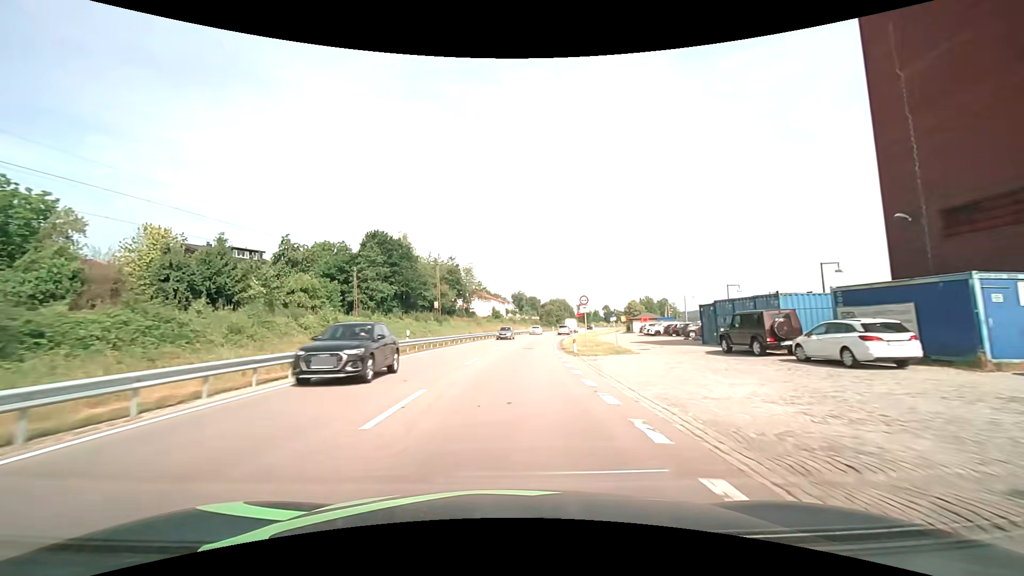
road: primary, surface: asphalt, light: Day
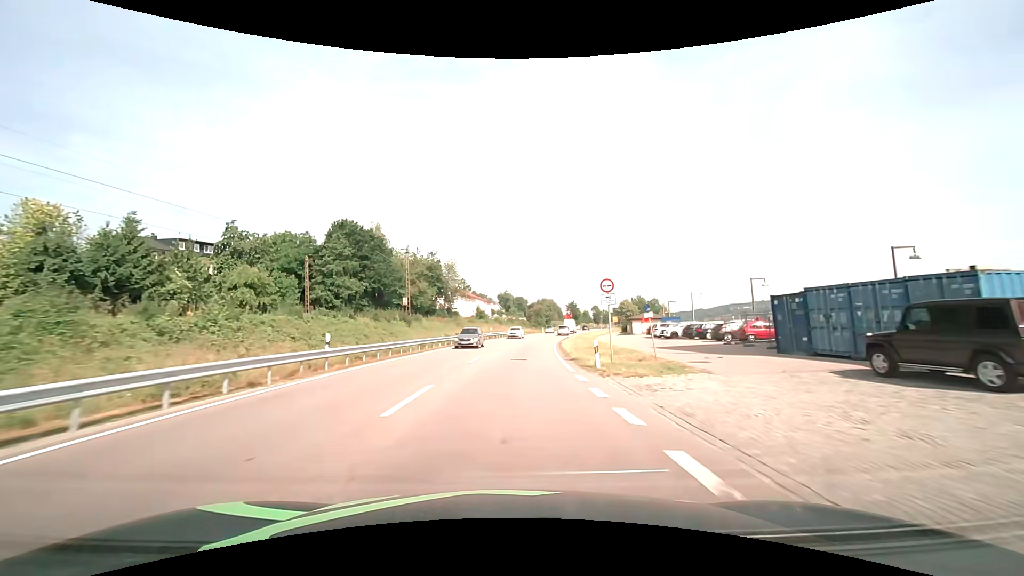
(+0.2, +11.1) m; +2°
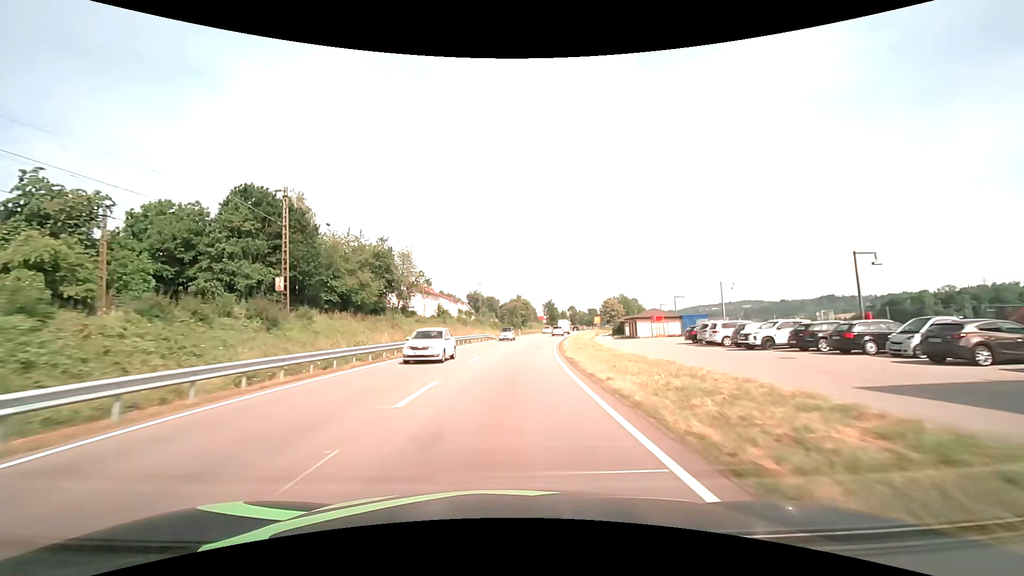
(+0.6, +22.9) m; +3°
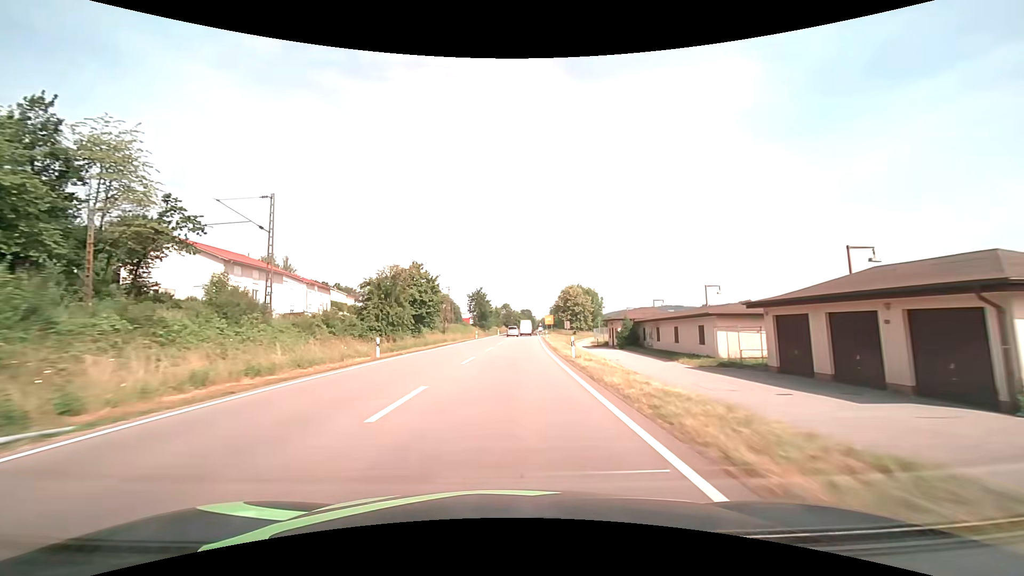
(+5.1, +61.4) m; +9°
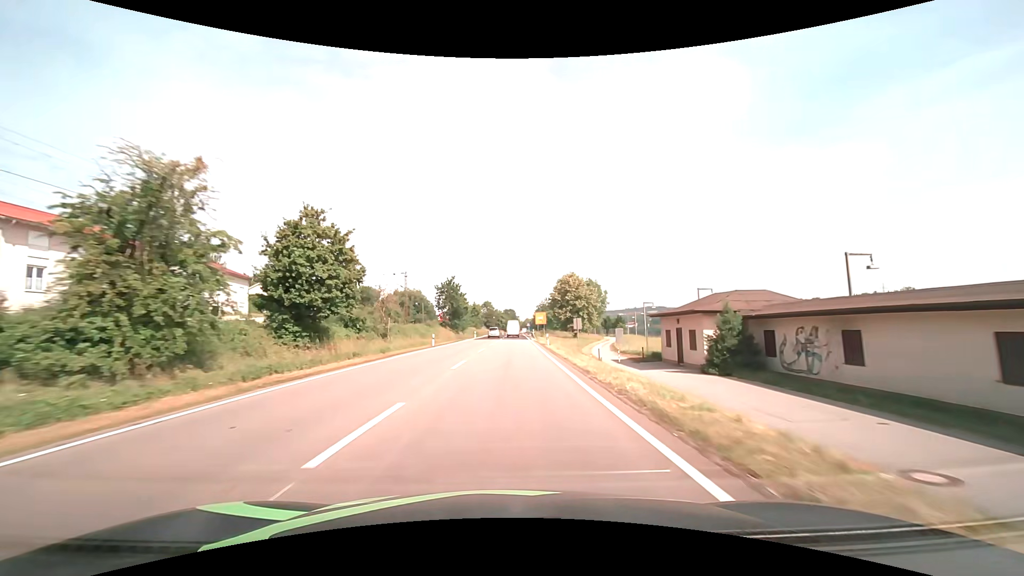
(+0.6, +26.4) m; +2°
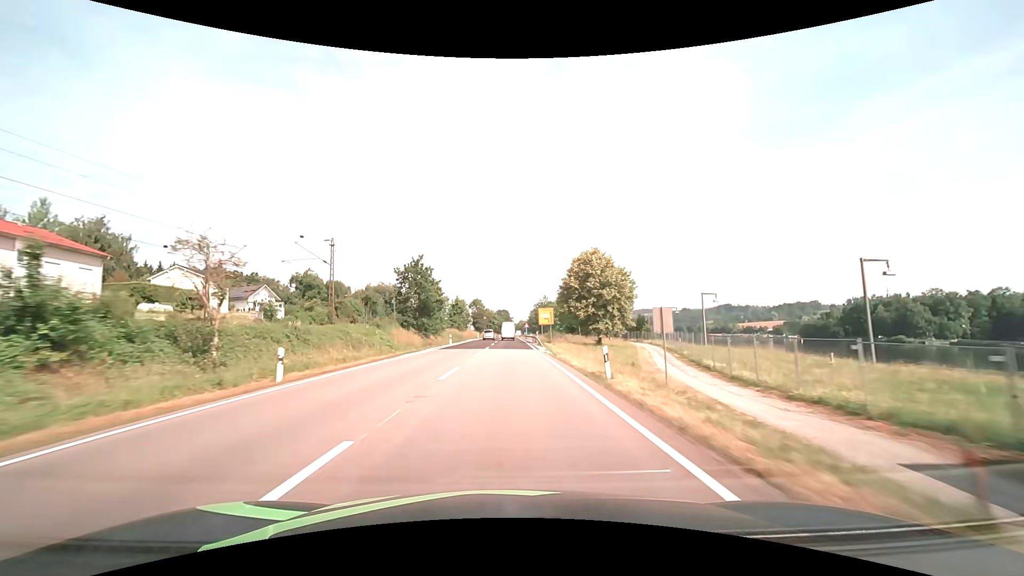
(+0.2, +27.4) m; +1°
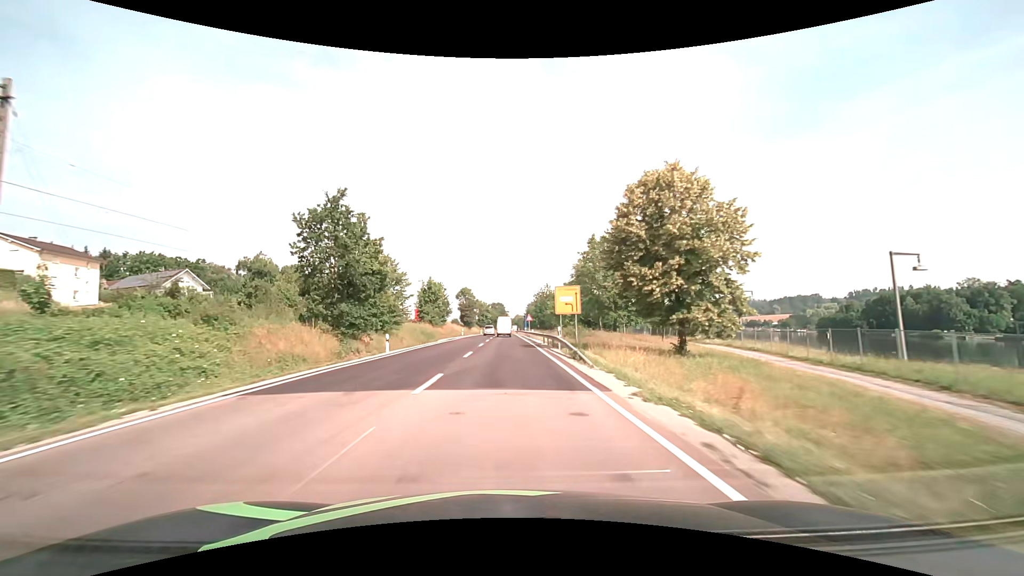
(+0.1, +27.9) m; 0°
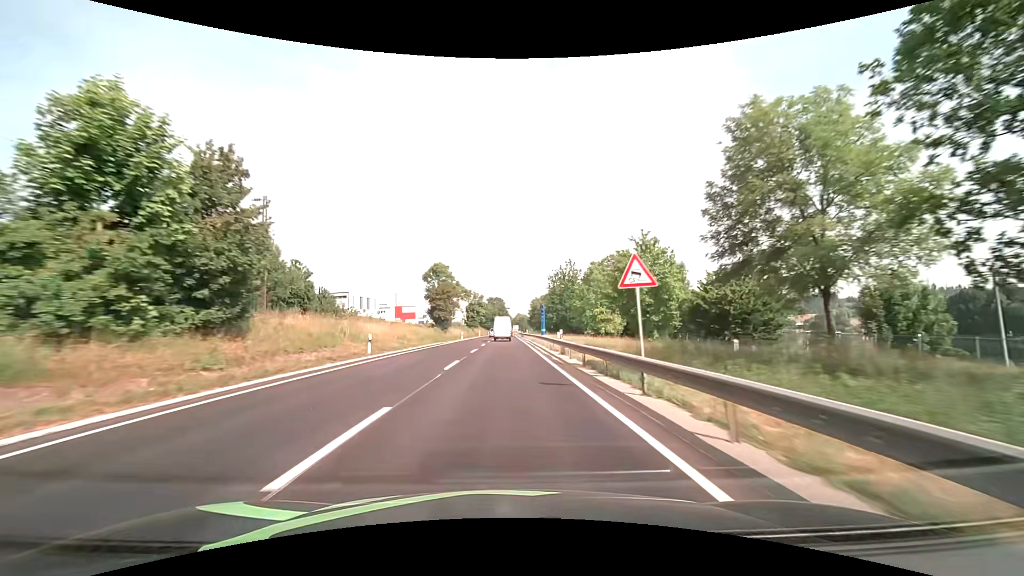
(0.0, +53.9) m; 0°
(0, +10) (0, +20) (0, +30) (0, +40) (0, +50) (0, +60) (0, +70) (0, +80) (0, +90) (0, +100) m
